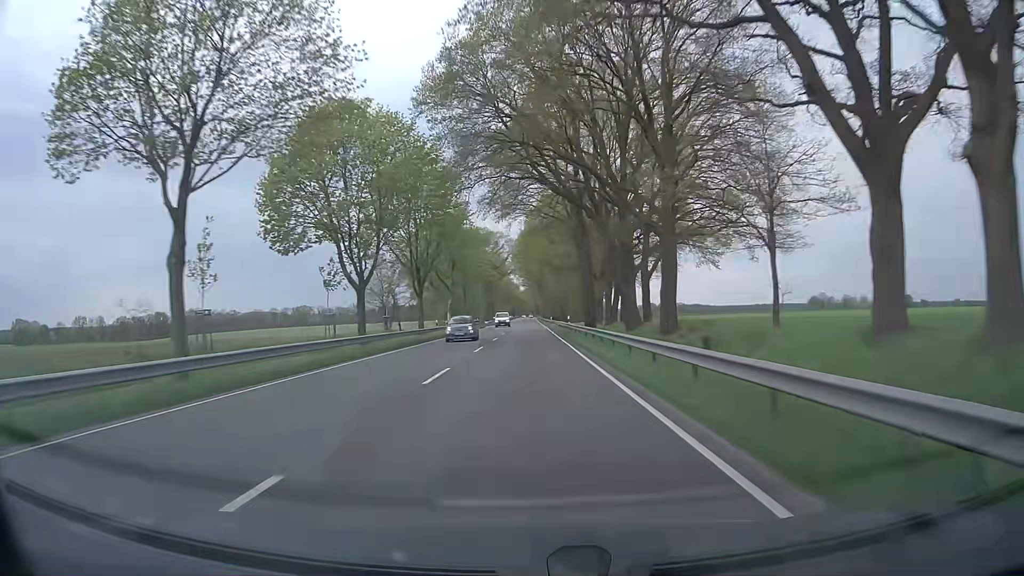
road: primary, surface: asphalt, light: Day
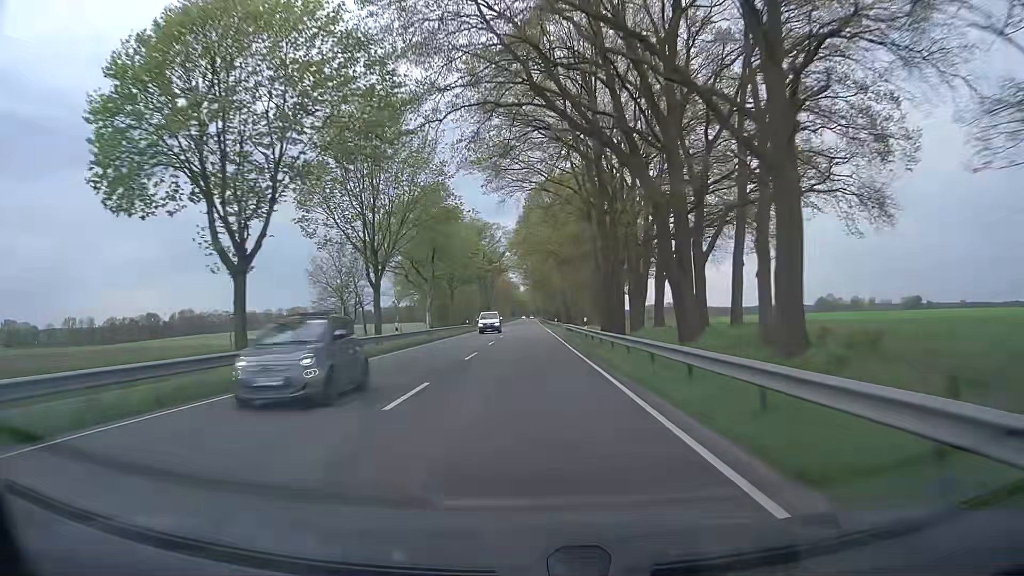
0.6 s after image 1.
(0.0, +15.6) m; 0°
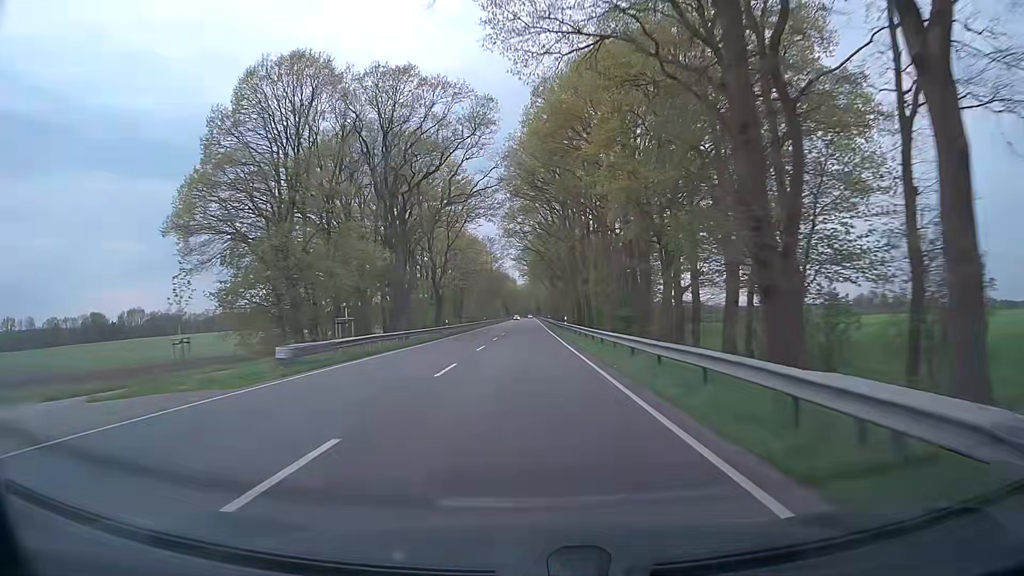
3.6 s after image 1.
(+0.4, +78.5) m; 0°
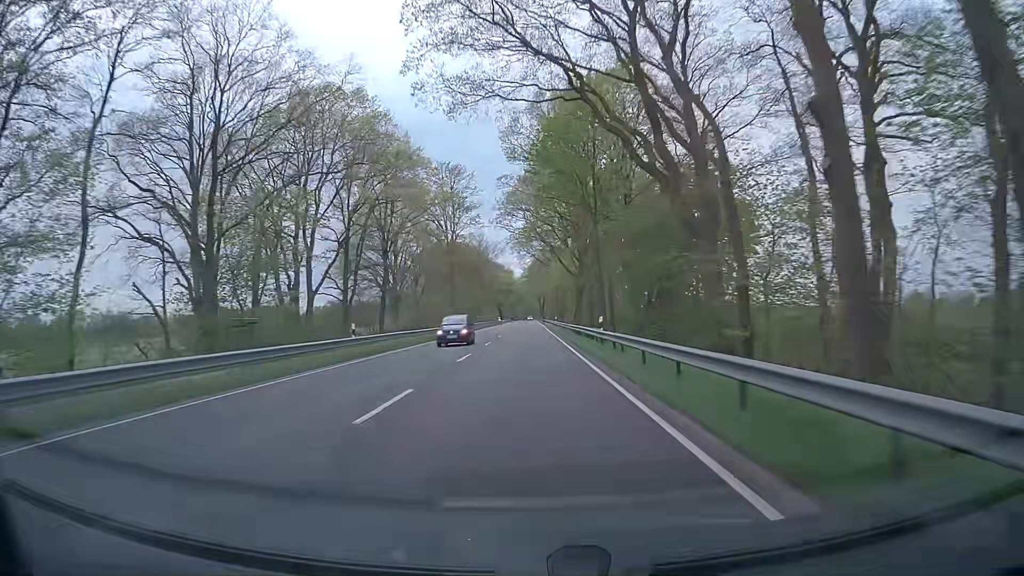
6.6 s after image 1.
(+0.2, +78.9) m; 0°
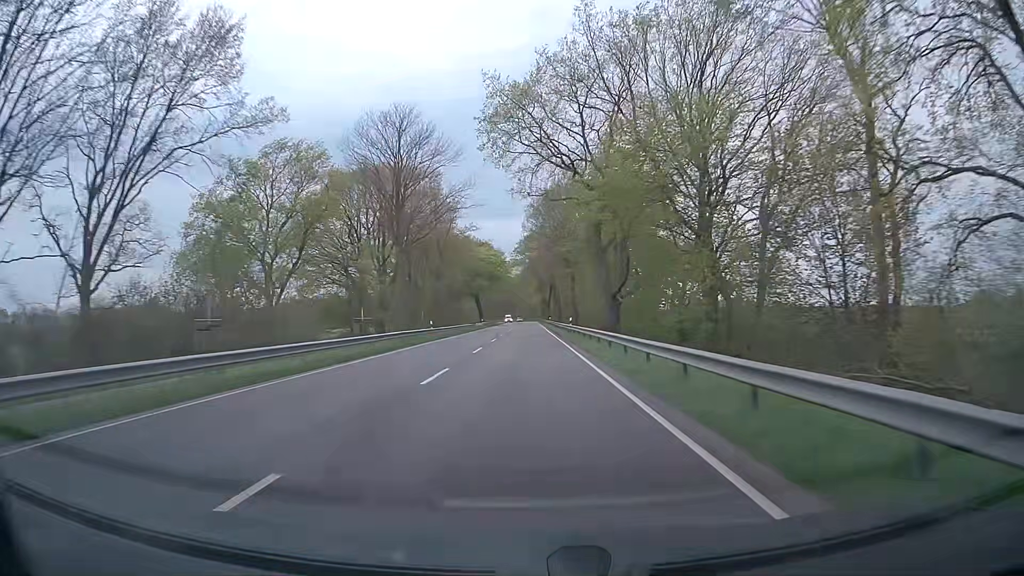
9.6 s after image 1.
(-0.1, +78.9) m; 0°
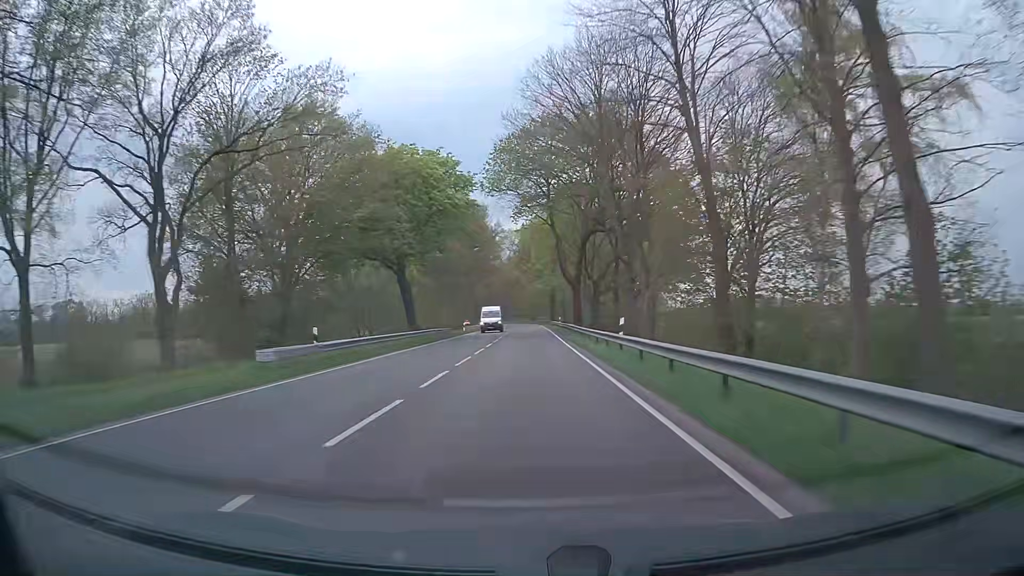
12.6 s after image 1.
(-0.6, +79.0) m; -1°
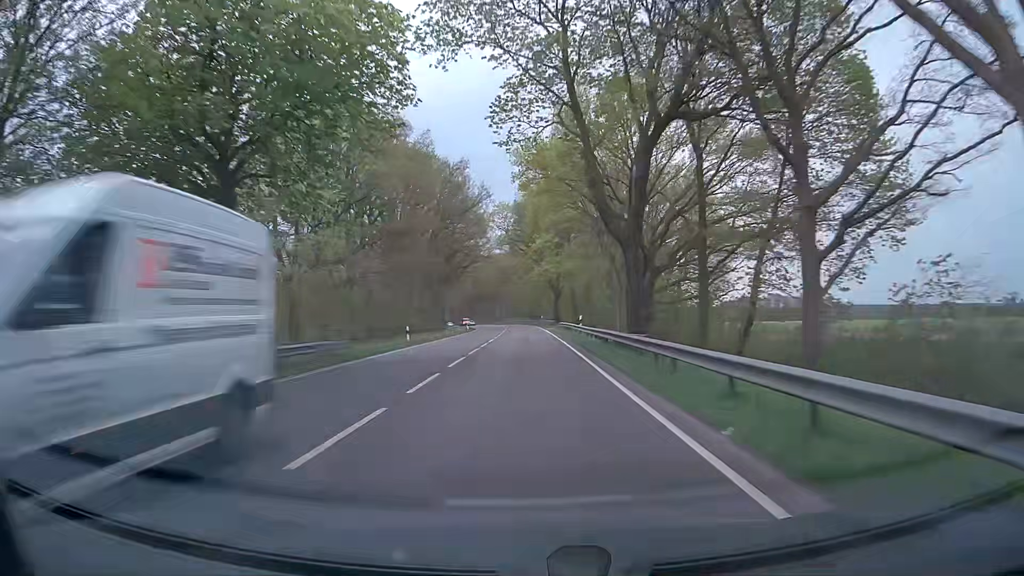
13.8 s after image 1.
(+0.2, +31.6) m; 0°
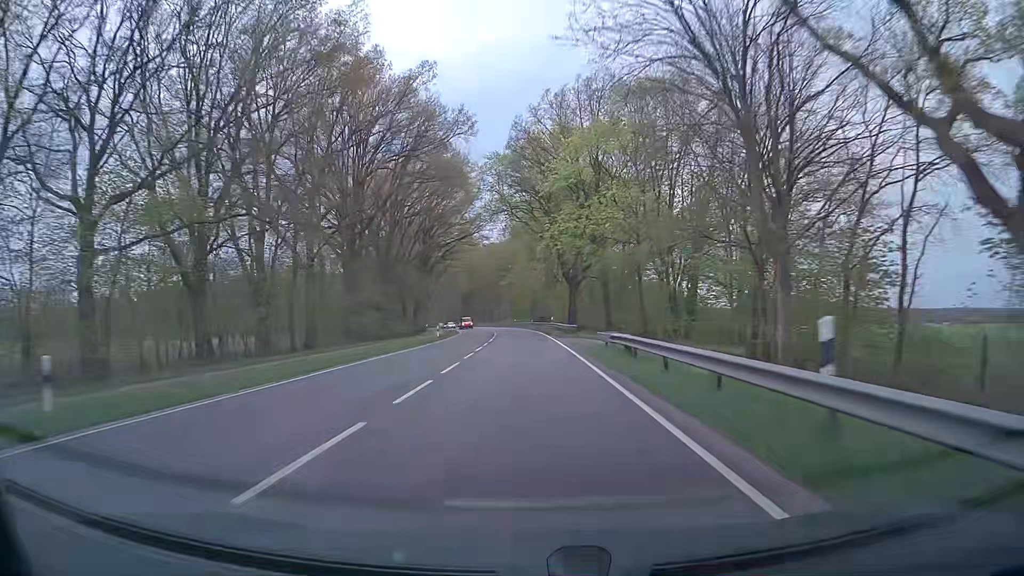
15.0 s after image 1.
(0.0, +31.6) m; 0°
(0, +10) (0, +20) (0, +30) (0, +40) (-1, +50) (-1, +60) (-2, +70) (-2, +80) (-3, +90) (-4, +100) m
